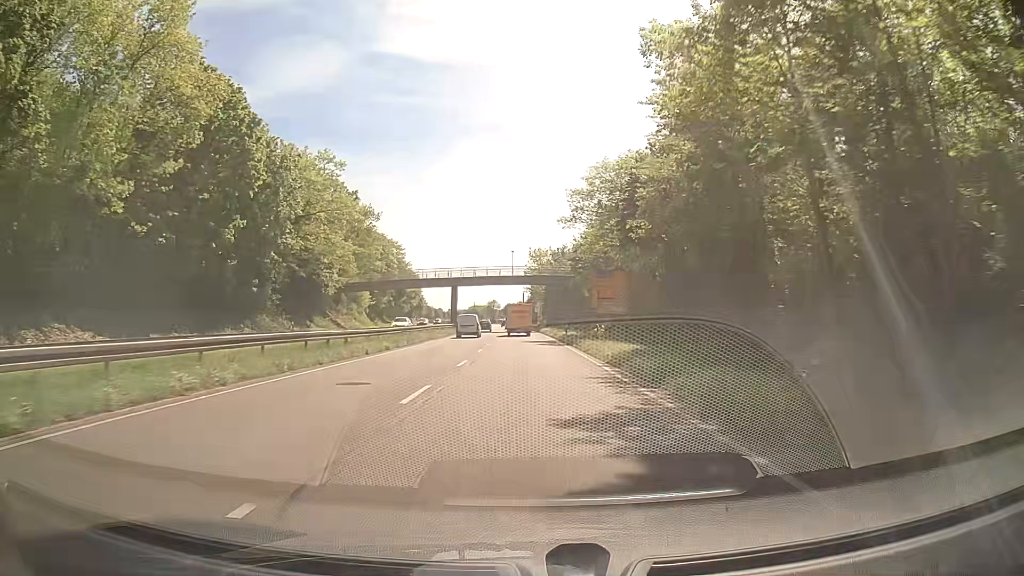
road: trunk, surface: asphalt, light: Day
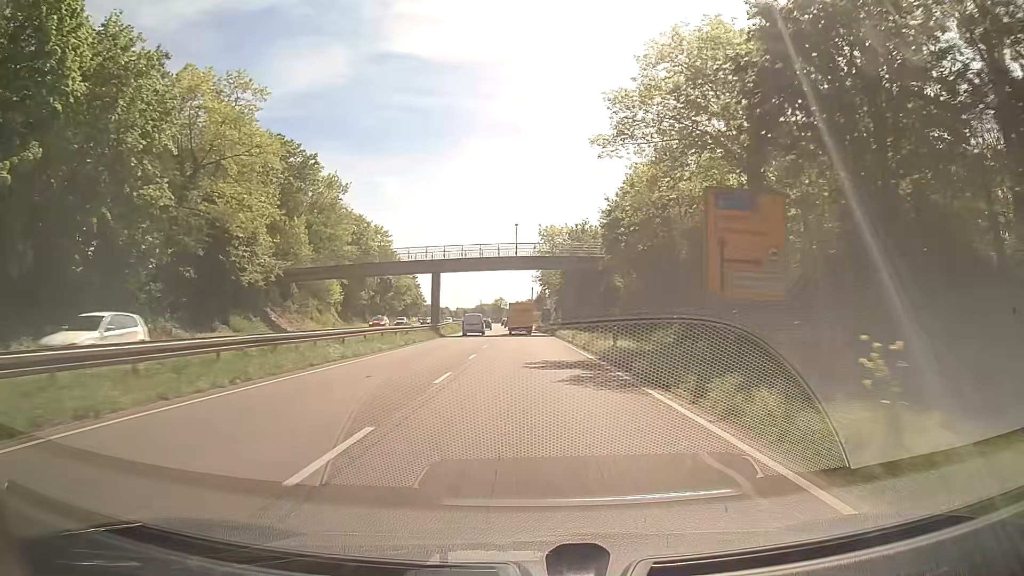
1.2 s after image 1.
(-0.3, +23.3) m; -1°
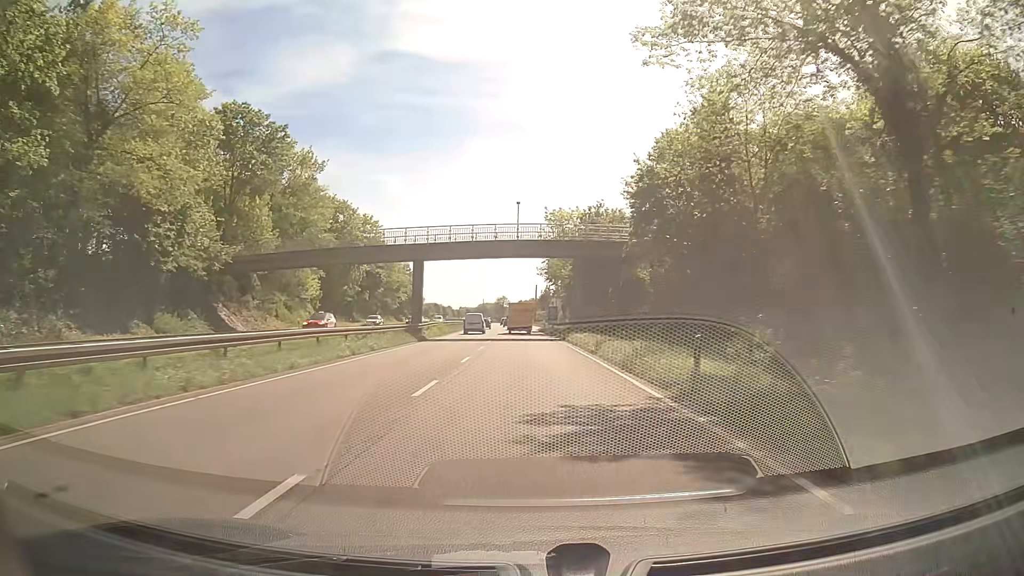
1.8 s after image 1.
(-0.1, +11.6) m; 0°
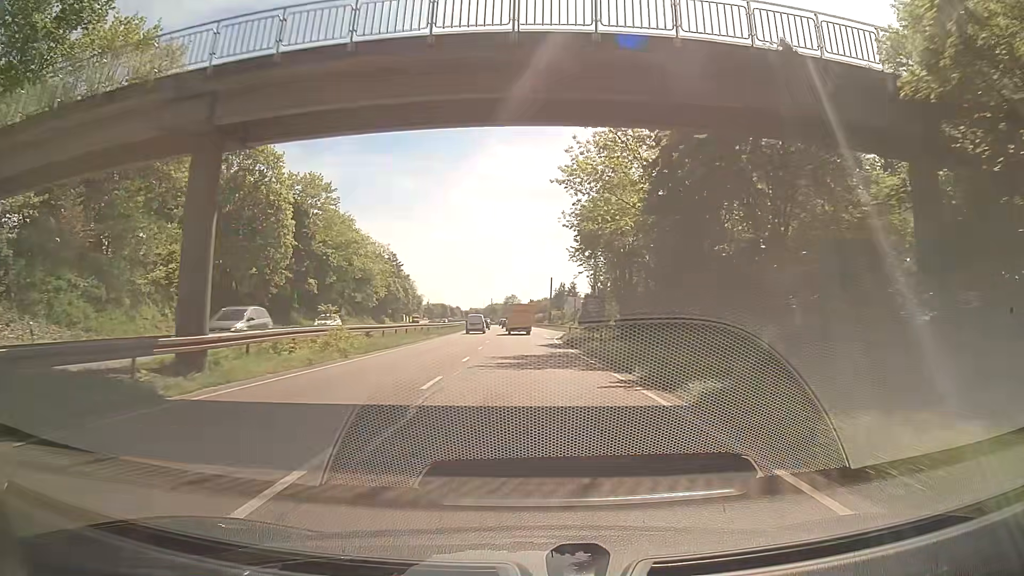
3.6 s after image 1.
(-0.3, +34.6) m; -1°
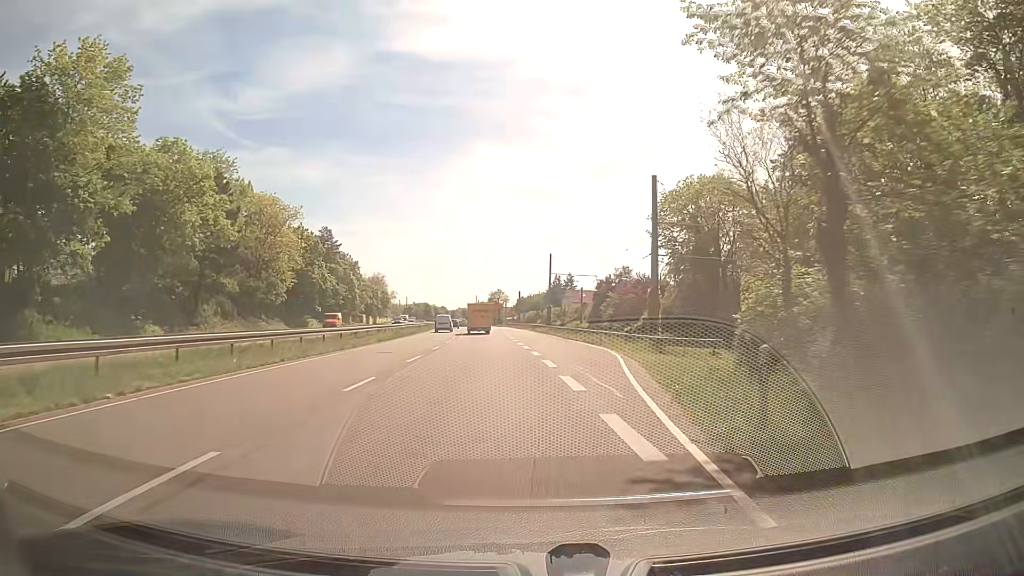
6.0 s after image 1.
(+0.1, +45.3) m; +1°
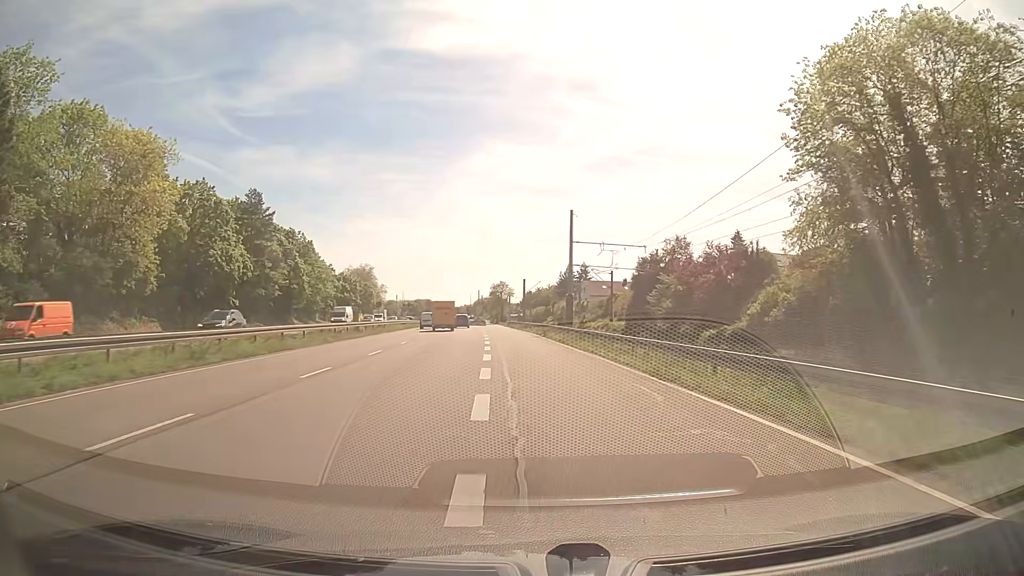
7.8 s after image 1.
(0.0, +33.3) m; -1°
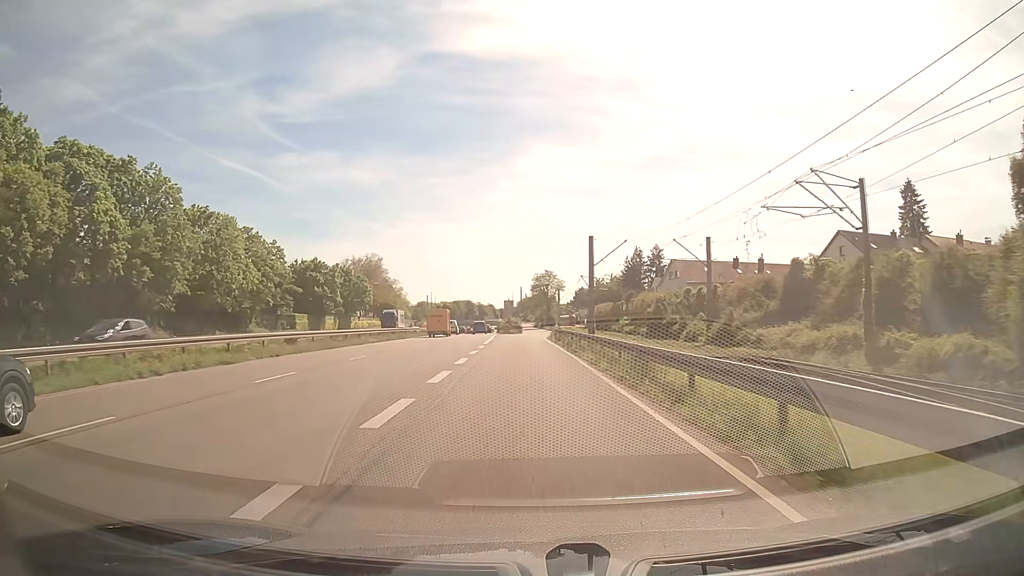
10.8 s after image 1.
(-1.7, +54.4) m; -4°
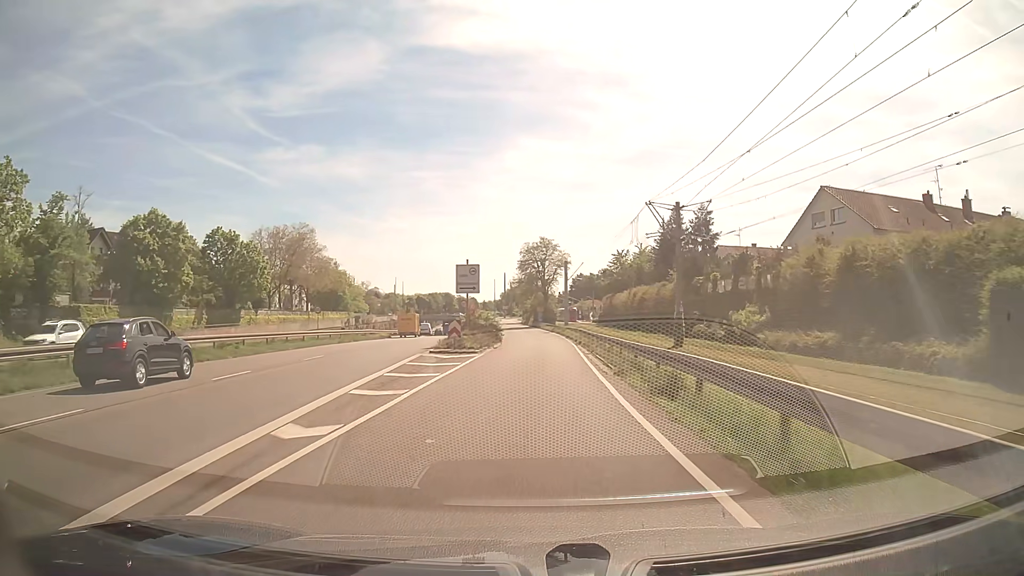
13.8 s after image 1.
(-0.5, +52.7) m; +1°
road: trunk_link
(0, +10) (0, +20) (+1, +30) (+1, +40) (+1, +50) (+1, +60) (0, +70) (0, +80) (-1, +90) (-2, +100) m
